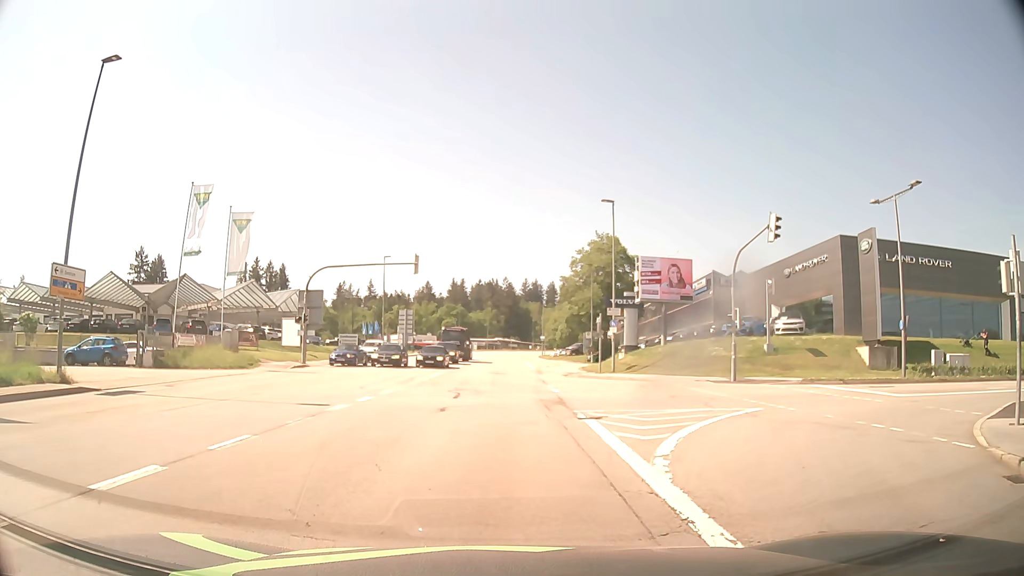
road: tertiary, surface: asphalt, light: Day
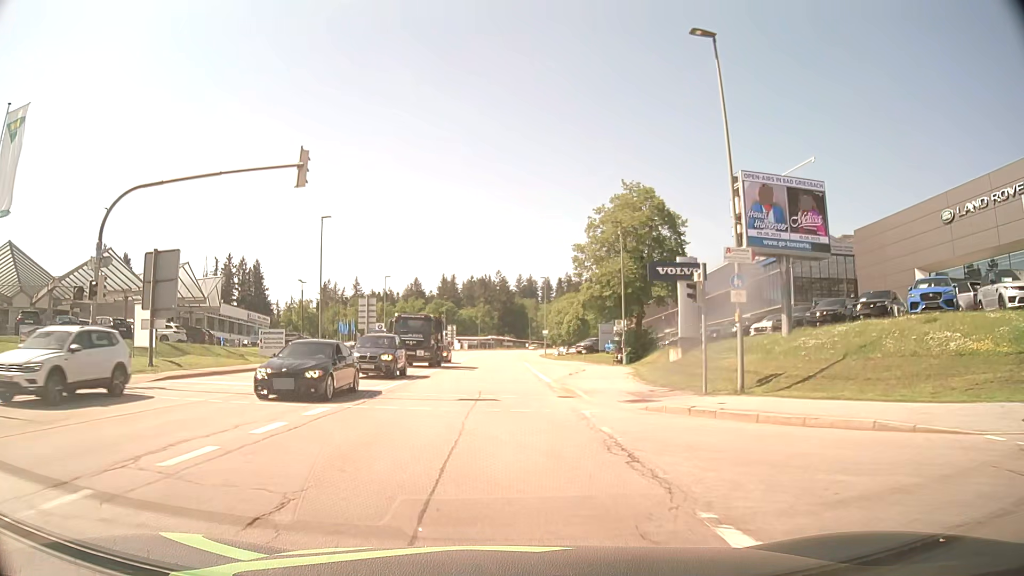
(+0.2, +23.2) m; 0°
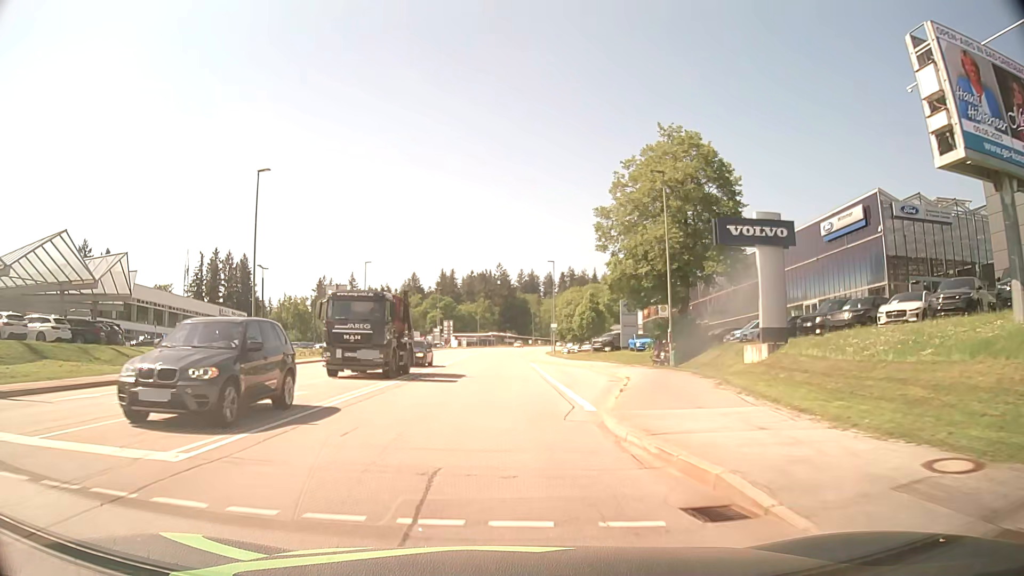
(+0.1, +13.7) m; 0°
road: secondary
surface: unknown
(0, +10) (0, +20) (0, +30) (0, +40) (0, +50) (0, +60) (0, +70) (0, +80) (0, +90) (0, +100) m
